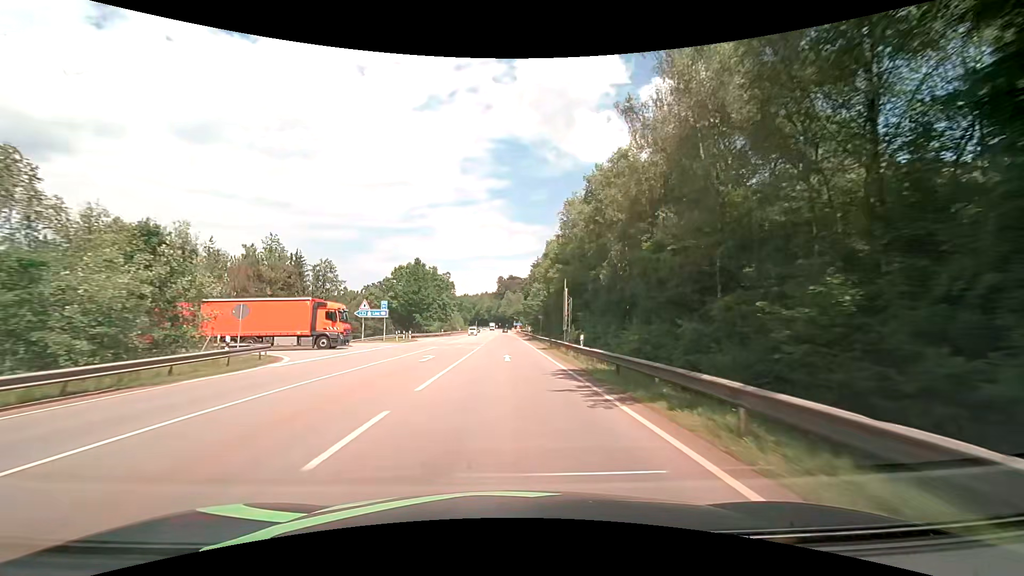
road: secondary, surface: asphalt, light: Day
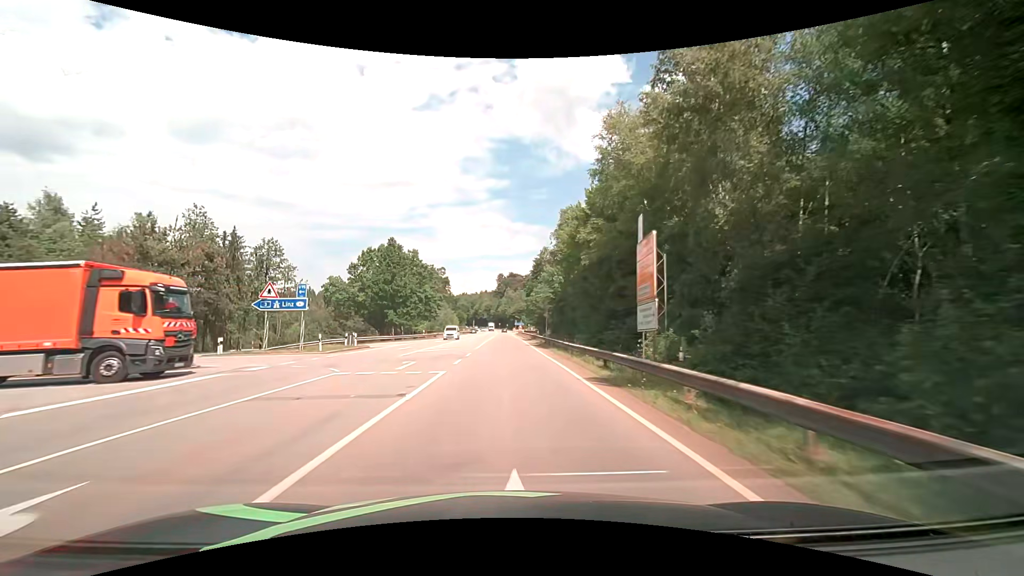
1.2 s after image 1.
(0.0, +21.5) m; 0°
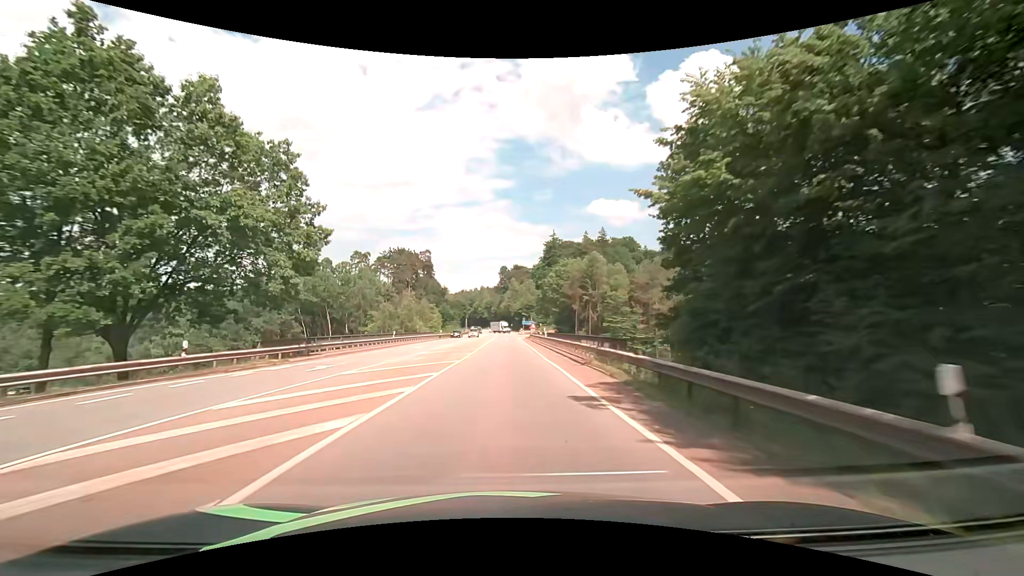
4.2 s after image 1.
(-0.2, +53.9) m; 0°
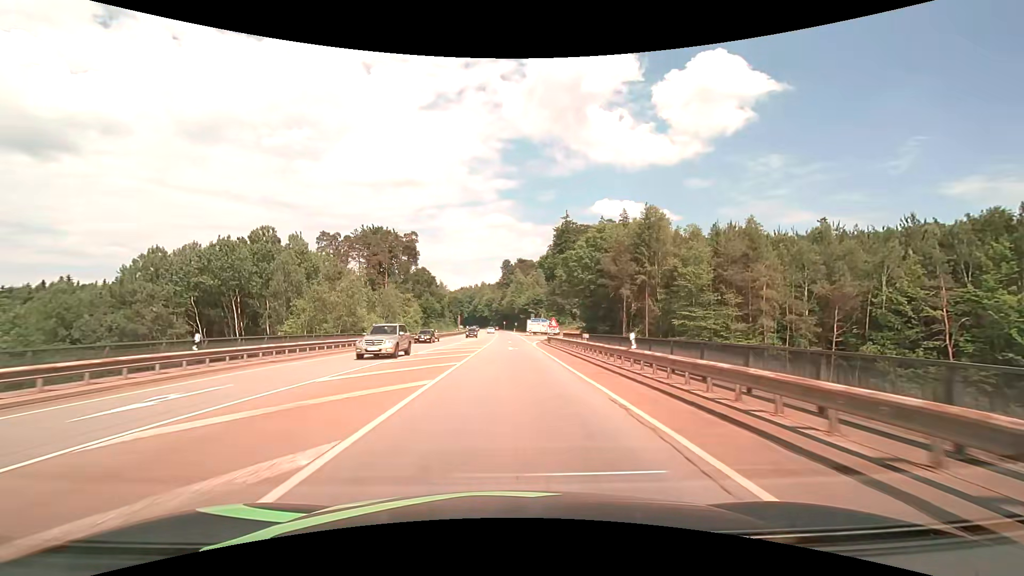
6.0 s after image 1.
(-0.3, +32.3) m; -1°
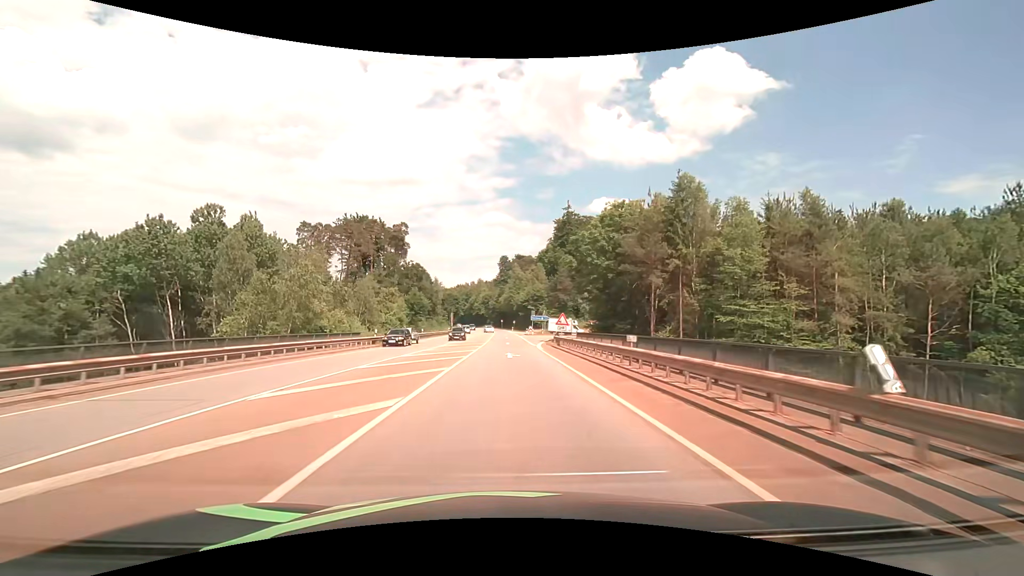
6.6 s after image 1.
(0.0, +10.7) m; 0°
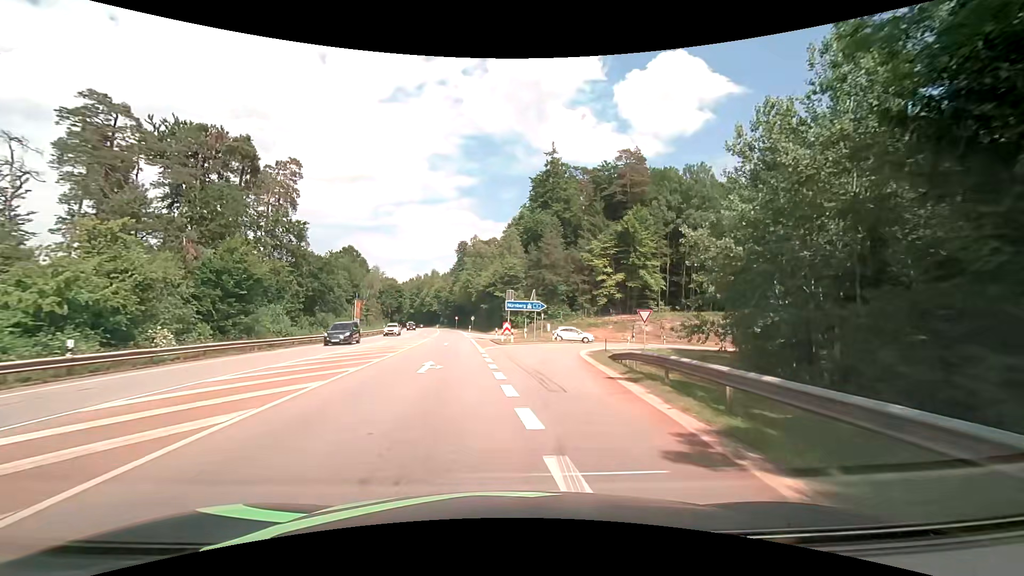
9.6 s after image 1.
(+1.3, +48.6) m; +4°
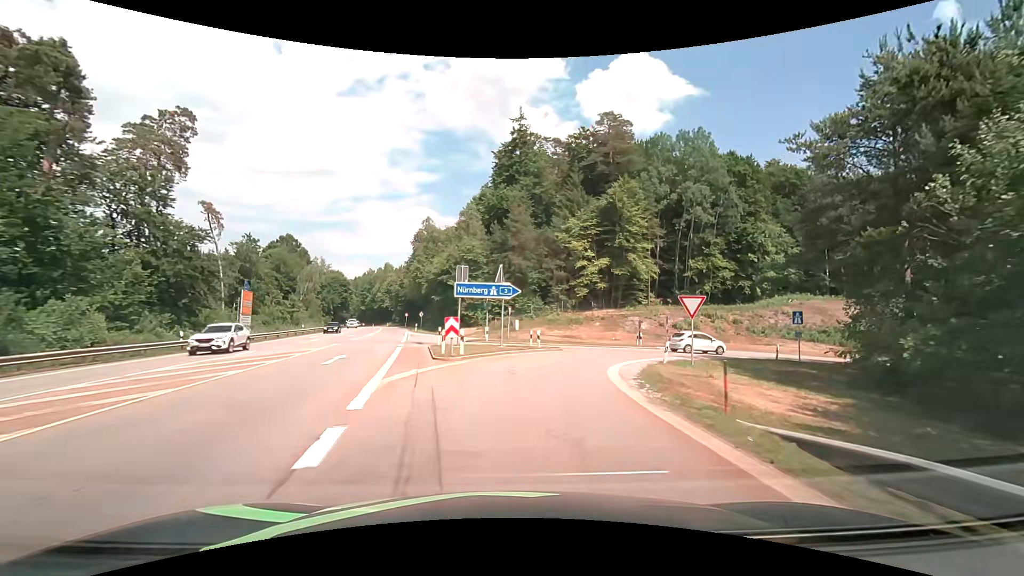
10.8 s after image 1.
(+0.7, +16.2) m; +6°
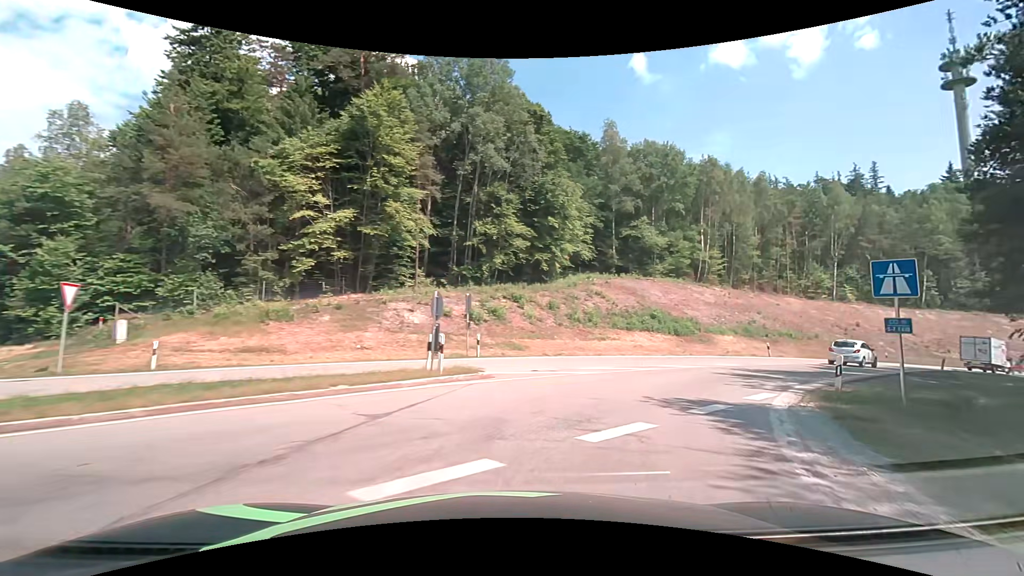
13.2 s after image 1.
(+4.3, +25.2) m; +27°
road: motorway_link
(+2, +10) (+7, +18) (+14, +25) (+22, +32) (+30, +38) (+38, +44) (+46, +50) (+54, +55) (+64, +59) (+73, +61) m
